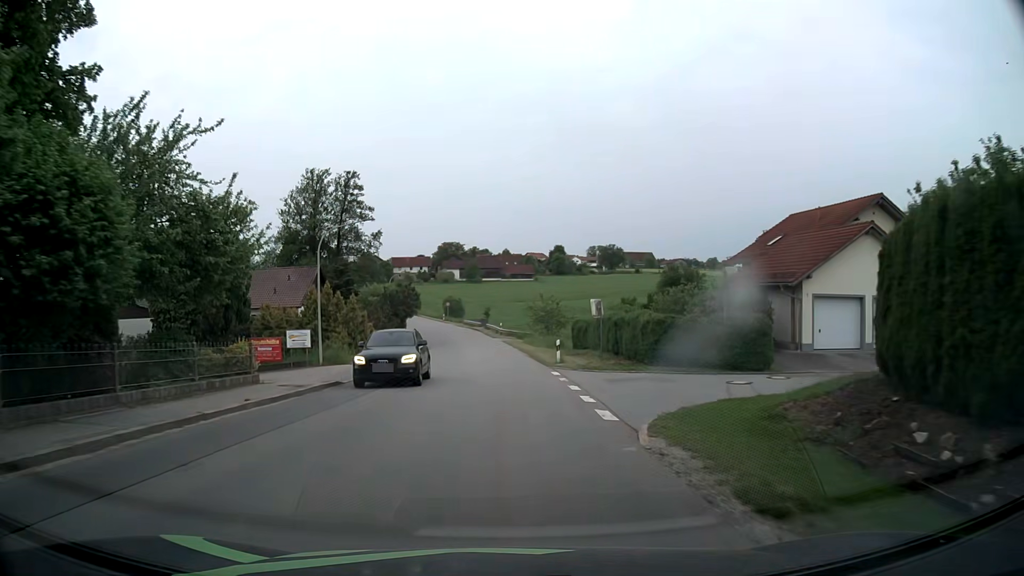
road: tertiary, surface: asphalt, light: Day
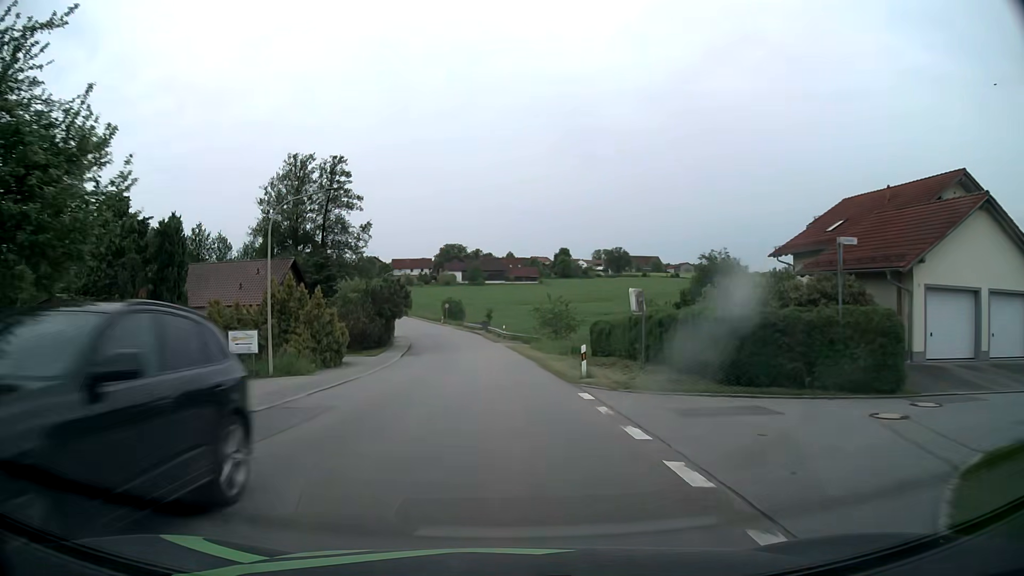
(0.0, +7.9) m; 0°
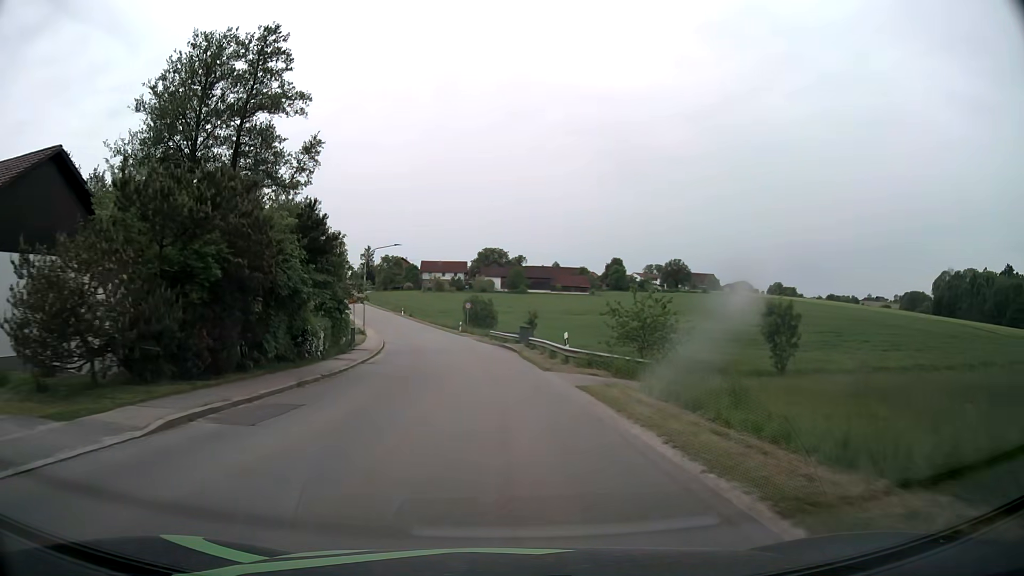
(-0.7, +31.3) m; -3°
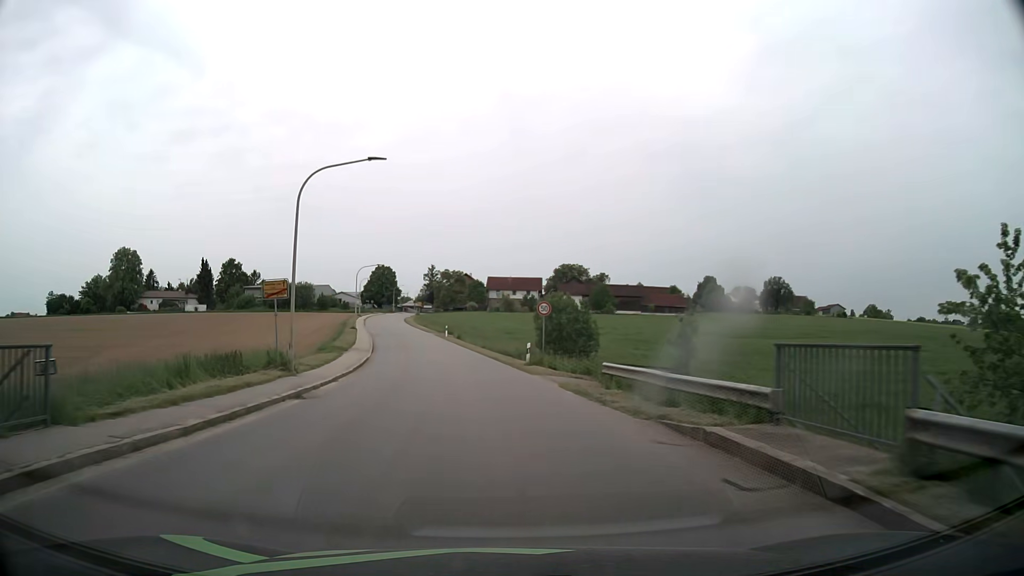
(-1.6, +31.9) m; -6°
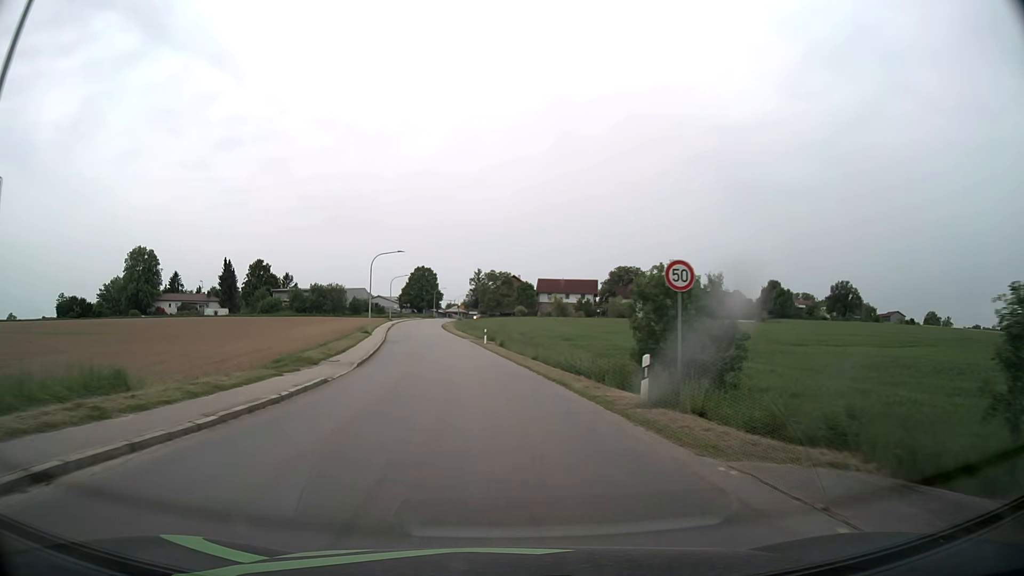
(-0.6, +16.7) m; -4°
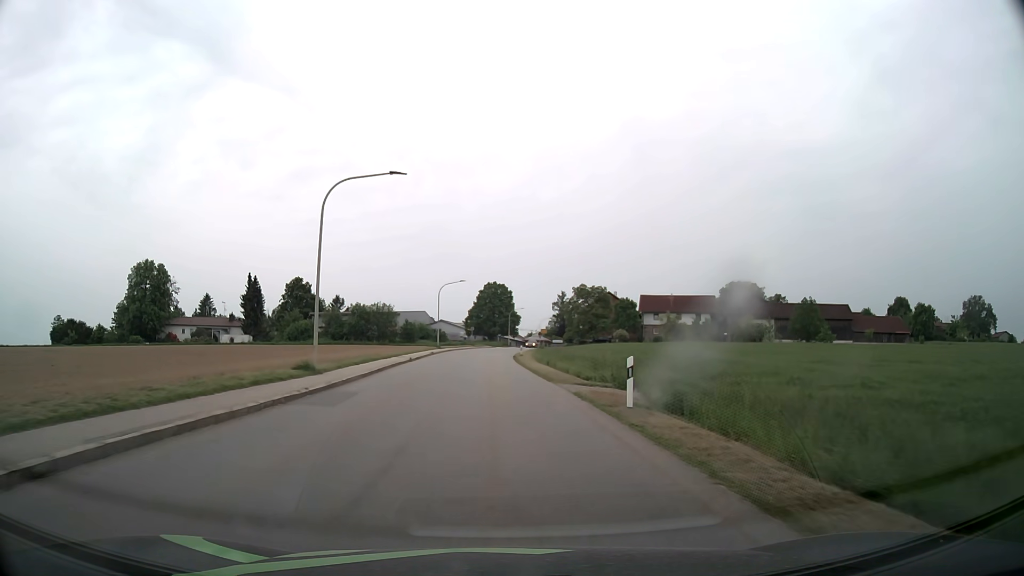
(-2.0, +34.9) m; -6°
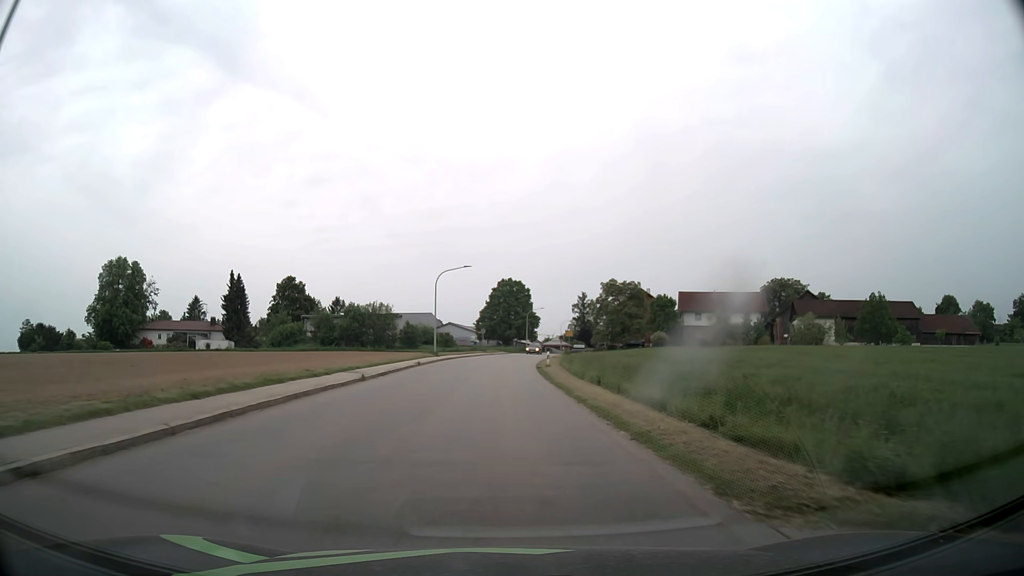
(-0.3, +17.8) m; -2°
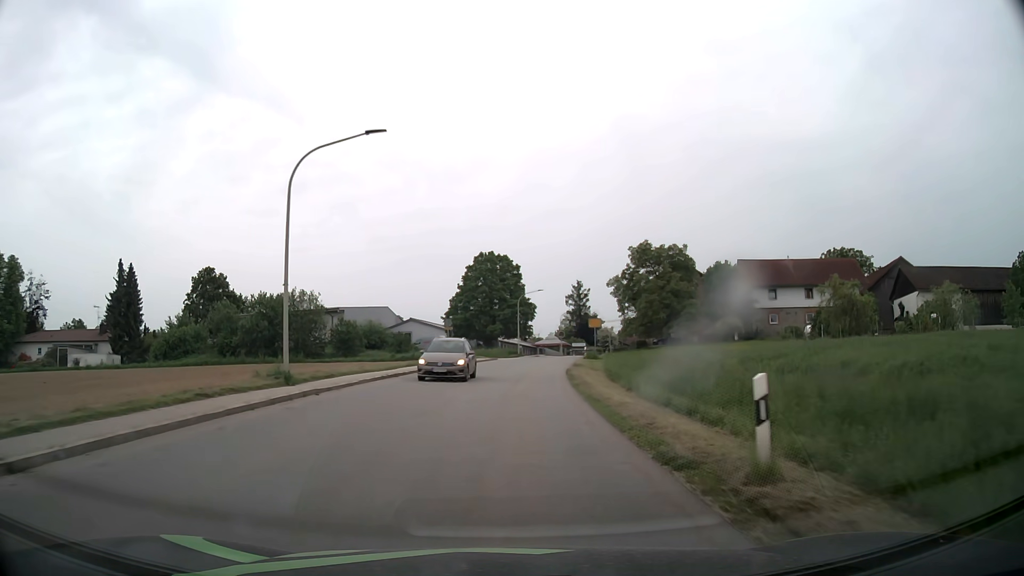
(+0.1, +35.6) m; +1°
(0, +10) (0, +20) (+1, +30) (+2, +40) (+3, +50) (+4, +60) (+6, +70) (+9, +79) (+11, +89) (+14, +99) m
